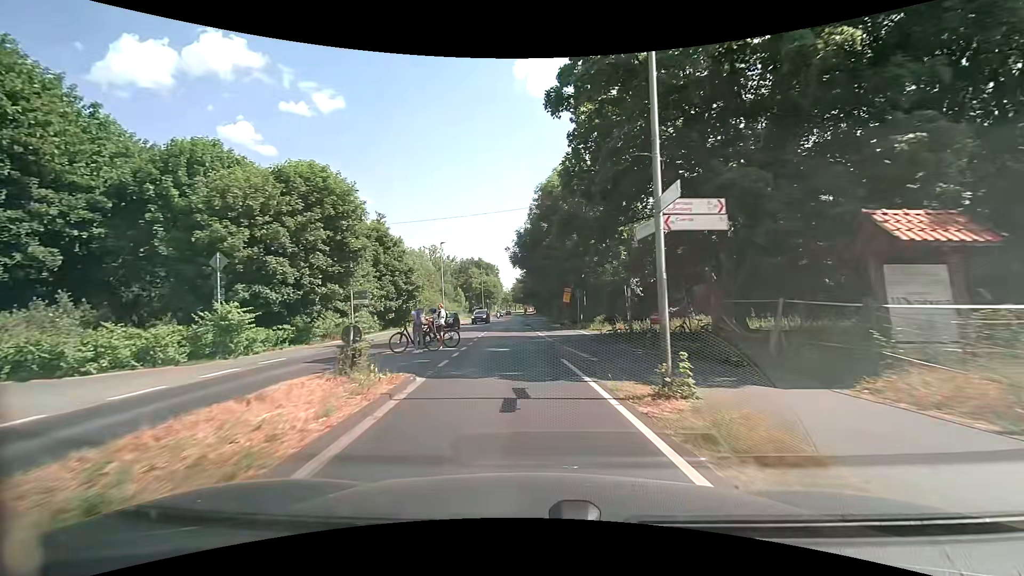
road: secondary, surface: asphalt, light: Day
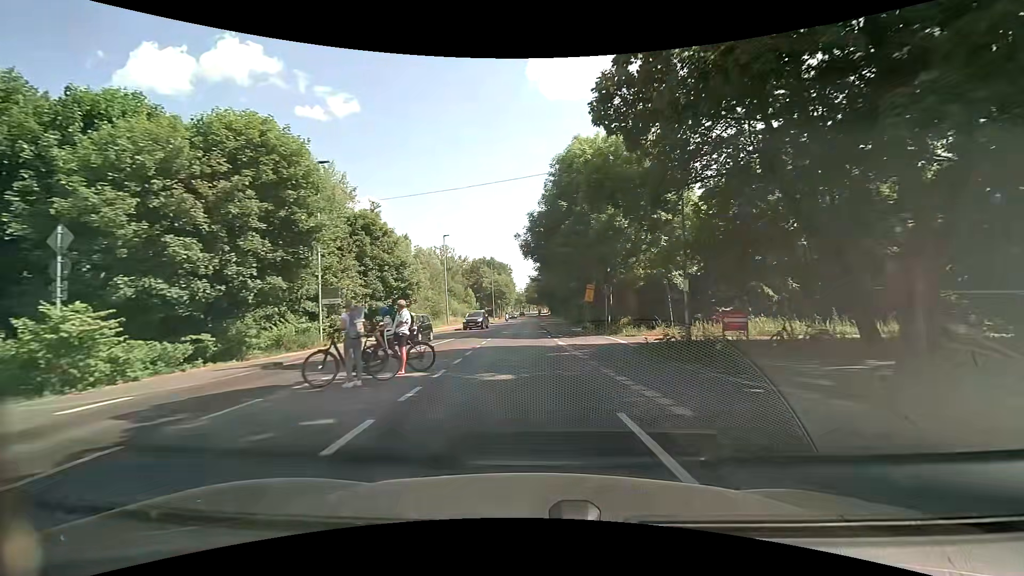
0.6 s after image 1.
(-0.1, +7.5) m; -2°
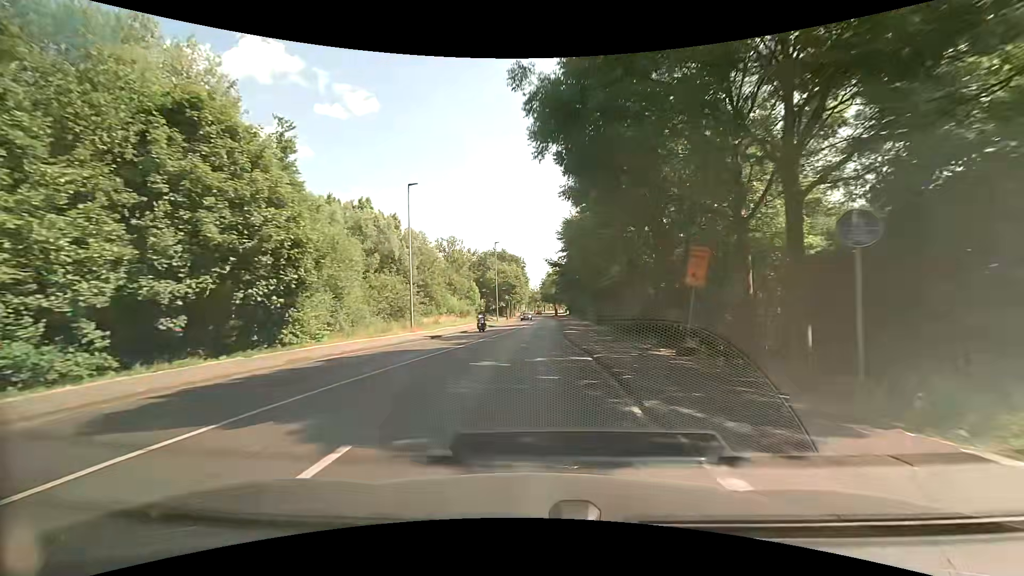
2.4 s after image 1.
(-0.2, +22.2) m; -2°
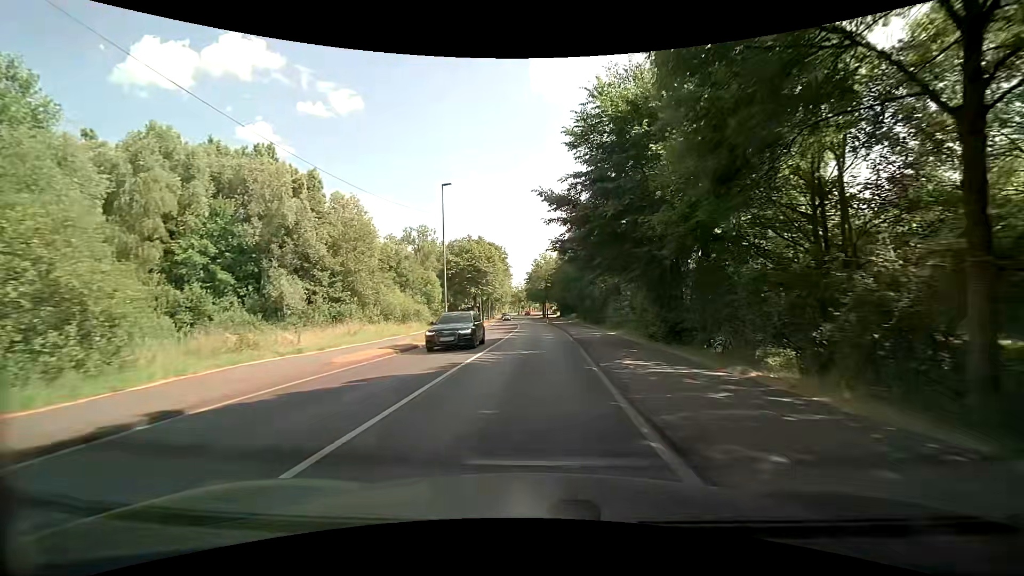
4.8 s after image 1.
(+0.3, +29.1) m; +2°
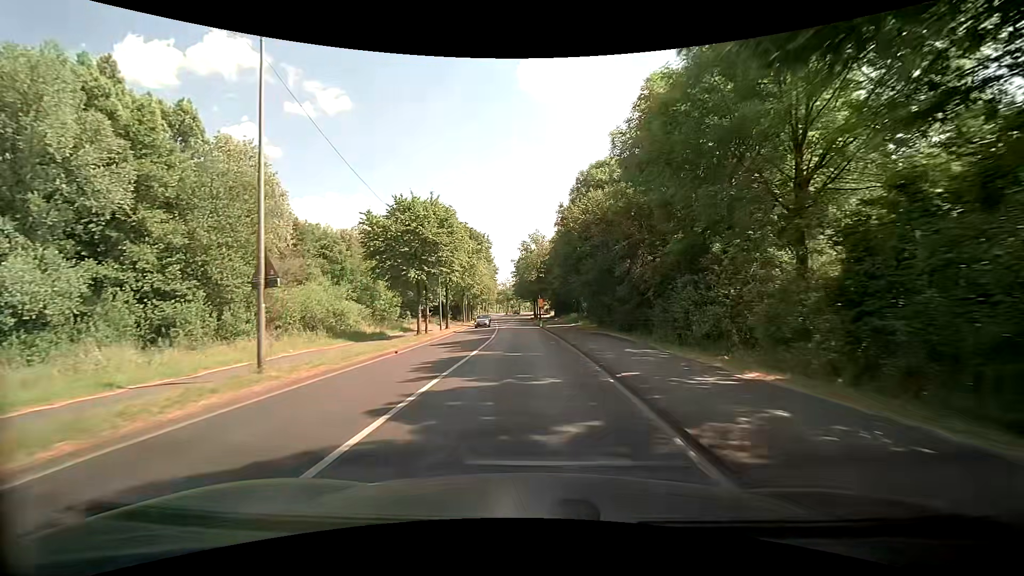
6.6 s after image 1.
(+0.5, +21.7) m; +2°
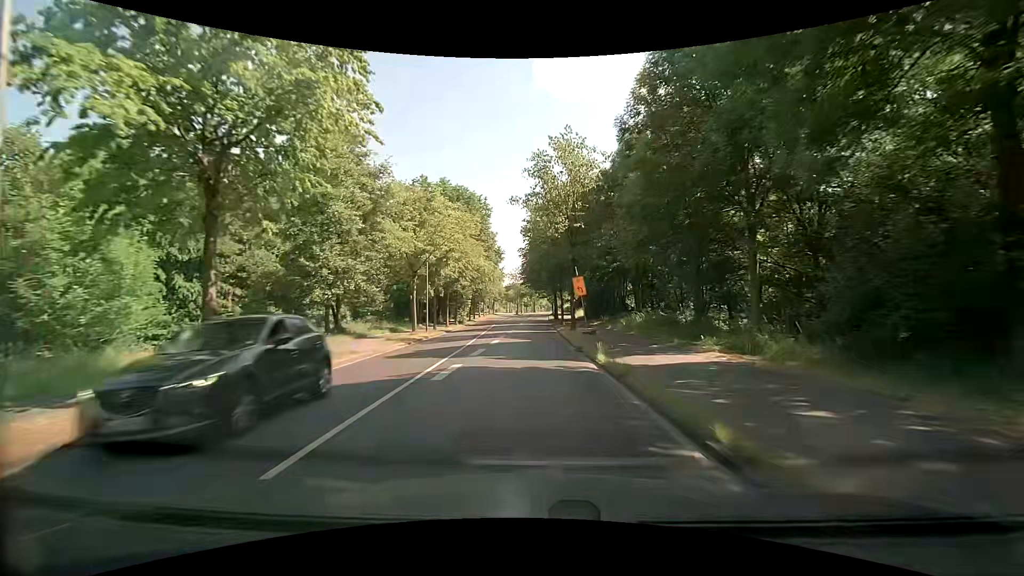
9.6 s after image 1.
(-0.6, +36.5) m; -3°
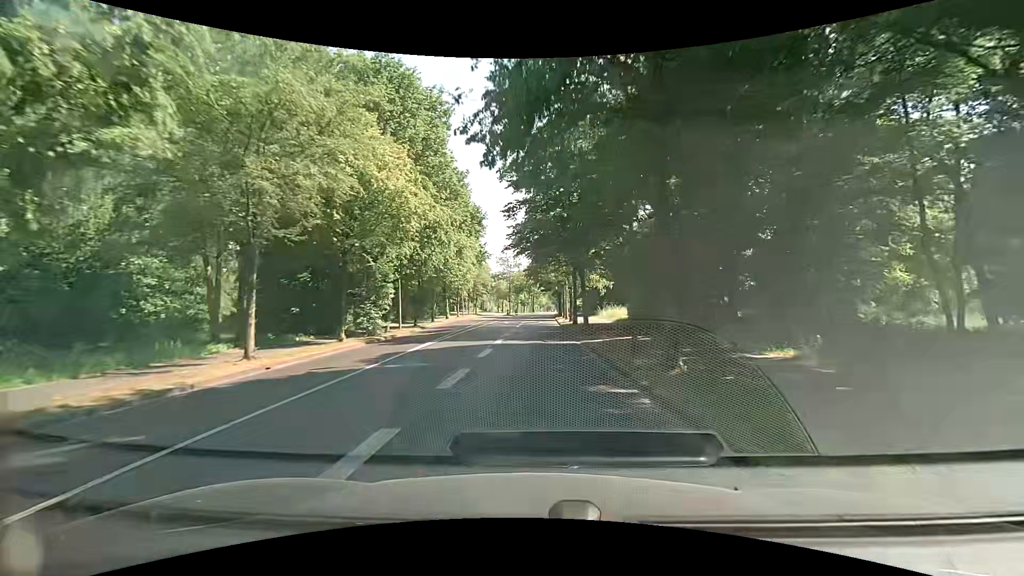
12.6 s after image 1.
(+0.5, +37.1) m; +1°
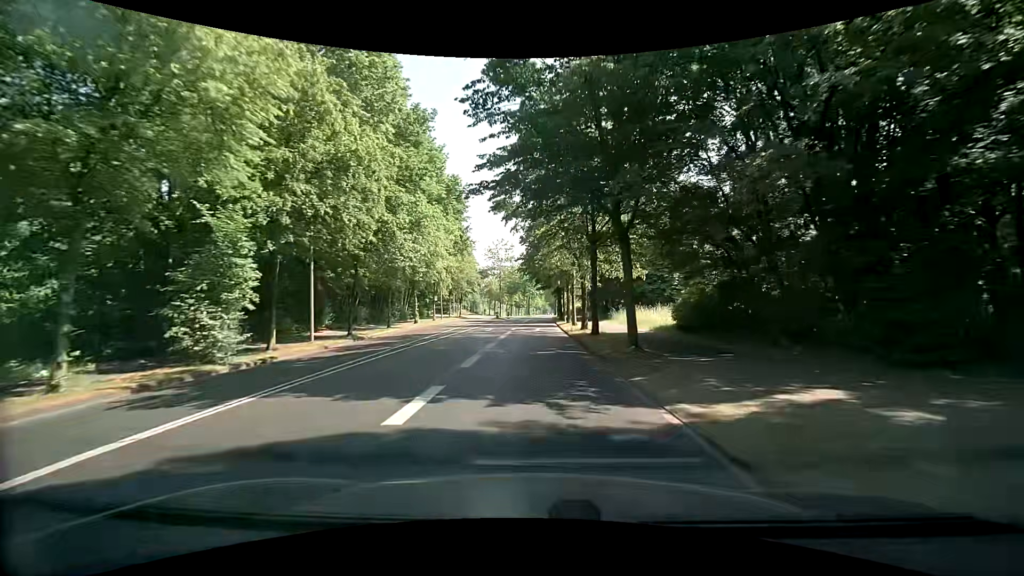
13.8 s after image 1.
(0.0, +14.9) m; 0°
(0, +10) (0, +20) (+1, +30) (+1, +40) (+1, +50) (+1, +60) (+2, +70) (+2, +80) (+2, +90) (+3, +100) m
